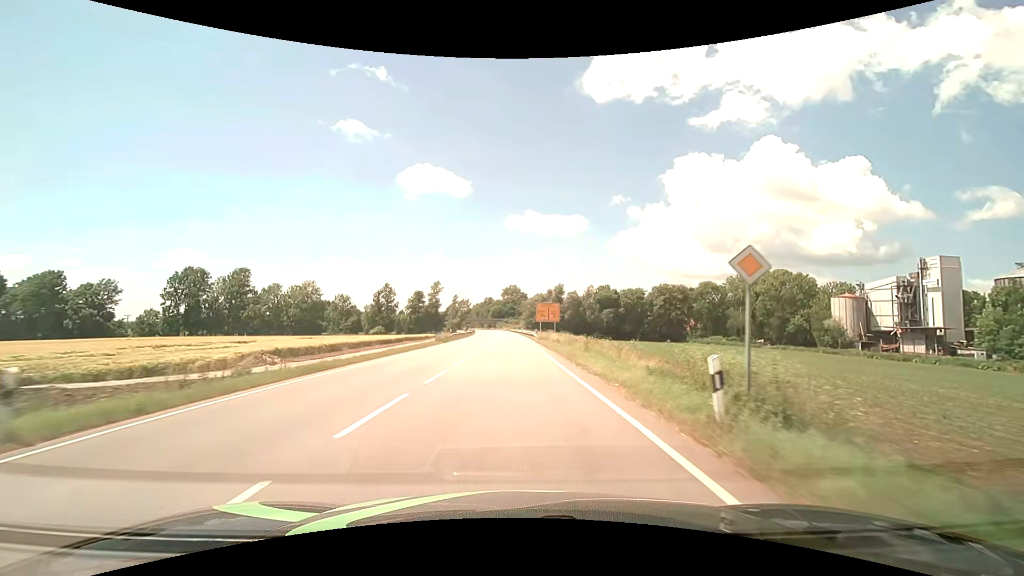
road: primary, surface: asphalt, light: Day
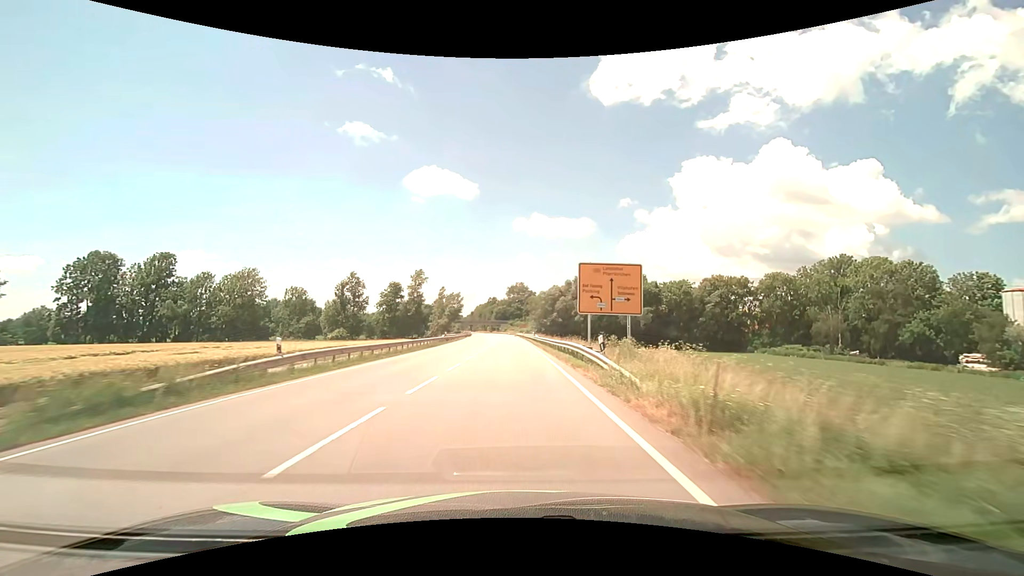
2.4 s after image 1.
(-0.1, +43.1) m; -1°
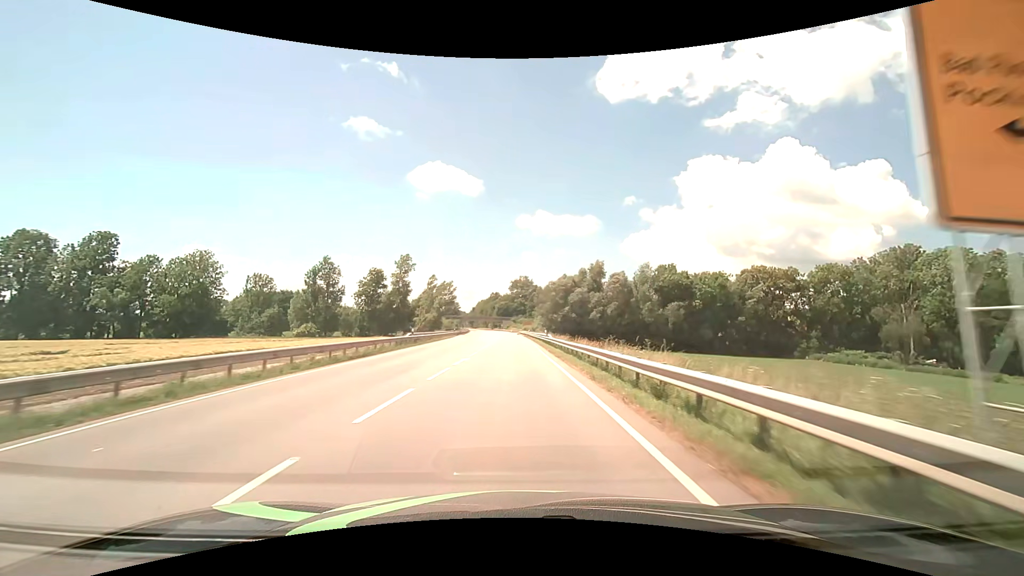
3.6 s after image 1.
(-0.1, +21.5) m; 0°
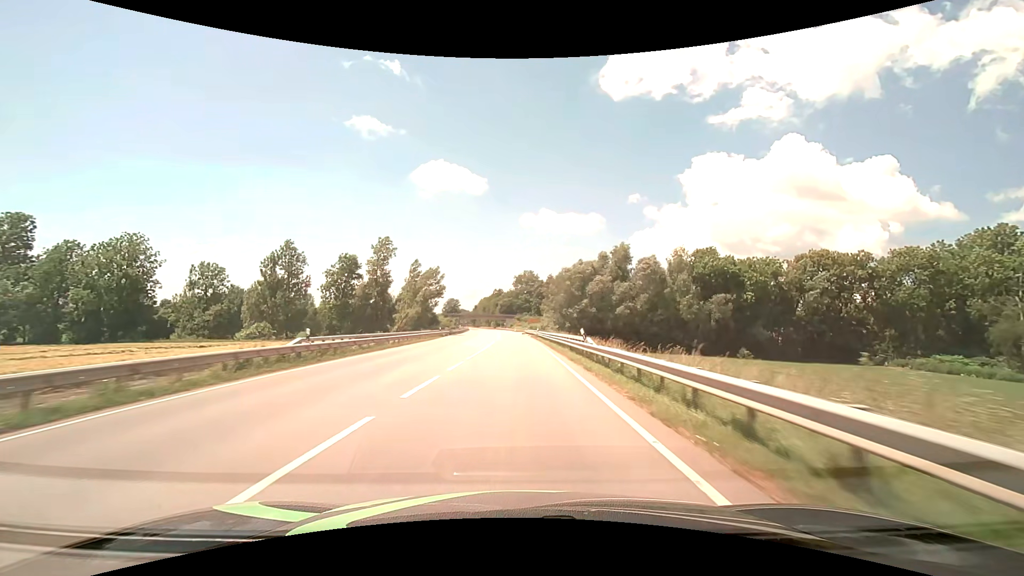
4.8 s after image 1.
(-0.1, +21.5) m; -1°
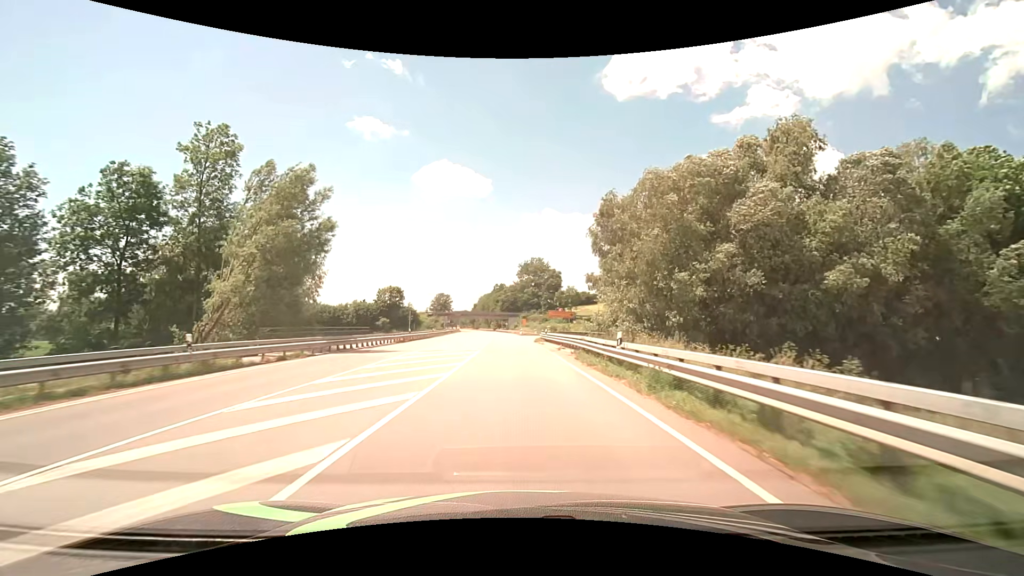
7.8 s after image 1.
(-0.4, +54.0) m; -1°
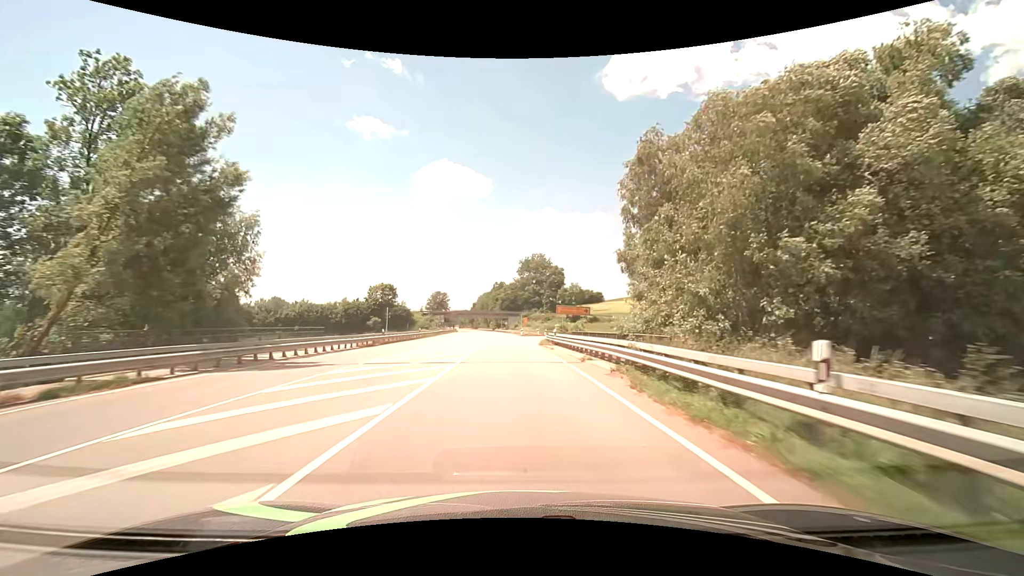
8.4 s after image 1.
(0.0, +10.8) m; 0°
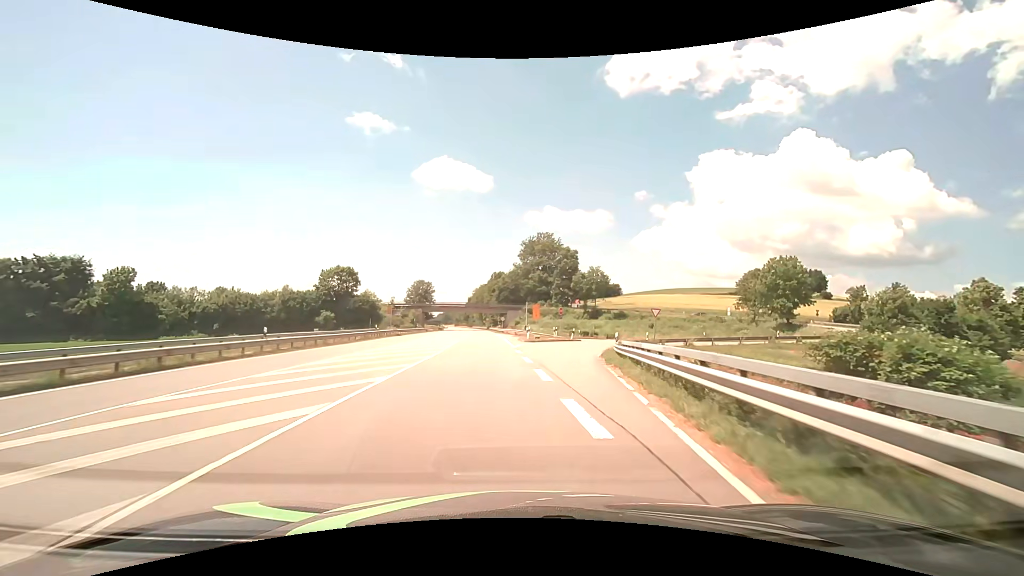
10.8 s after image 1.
(-0.2, +40.6) m; 0°
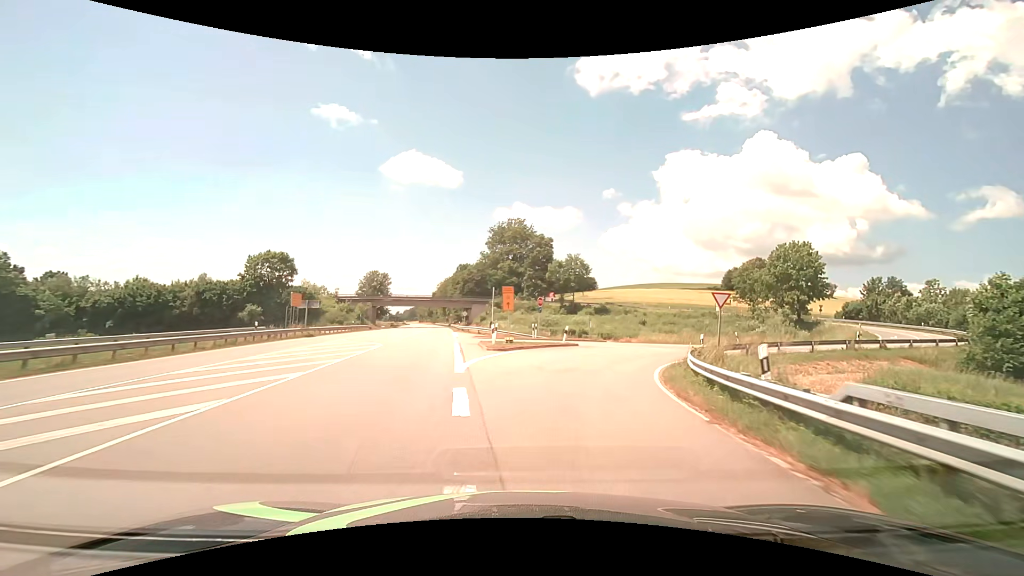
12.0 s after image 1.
(+0.4, +17.1) m; +3°
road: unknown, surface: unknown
(+1, +10) (+3, +20) (+8, +28) (+16, +35) (+24, +40) (+33, +45) (+41, +51) (+48, +58) (+53, +66) (+56, +76) m
